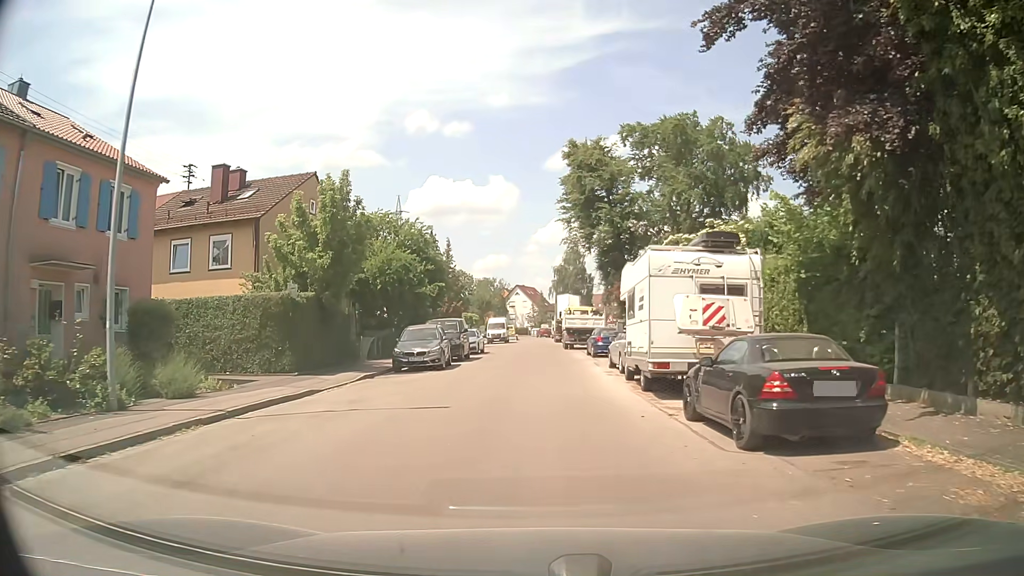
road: residential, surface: asphalt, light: Day
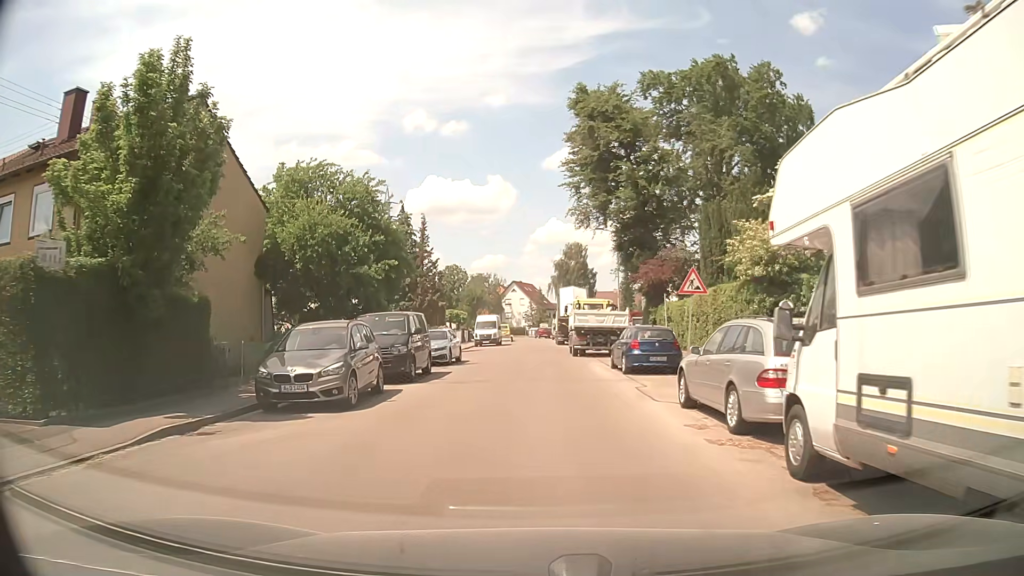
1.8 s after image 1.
(+0.1, +11.7) m; 0°
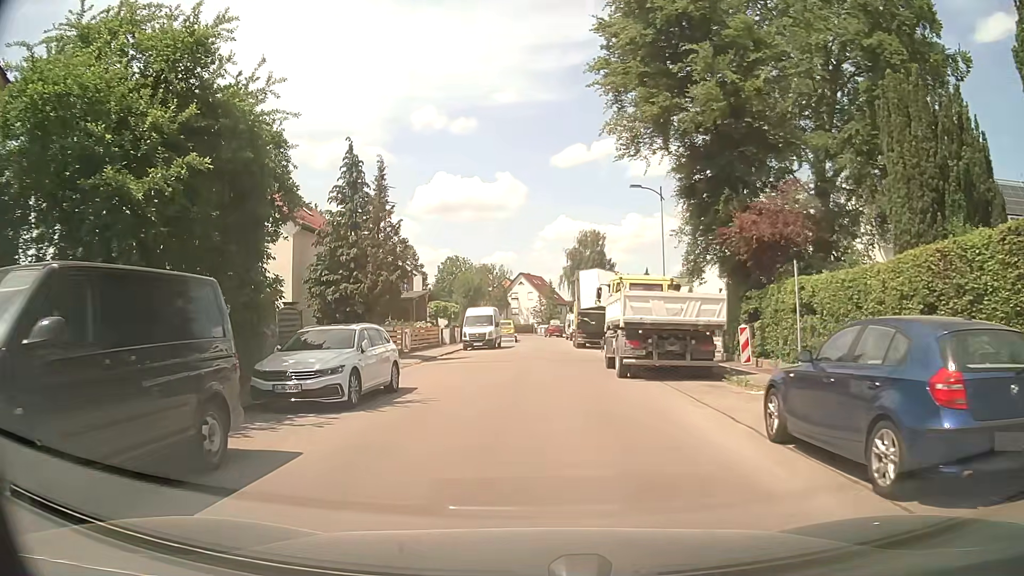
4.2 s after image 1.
(+0.2, +14.8) m; 0°
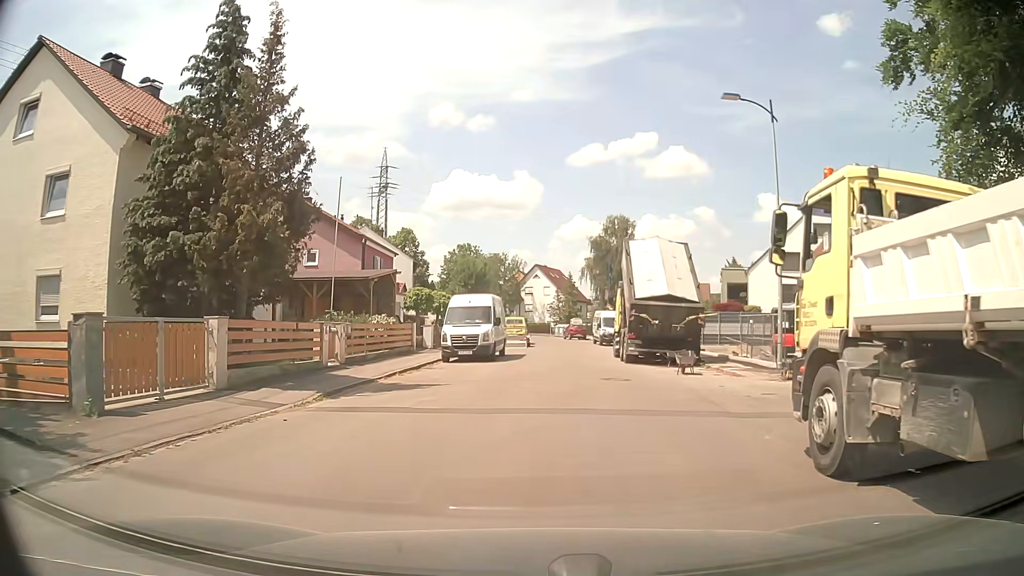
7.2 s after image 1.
(-0.3, +14.9) m; -1°
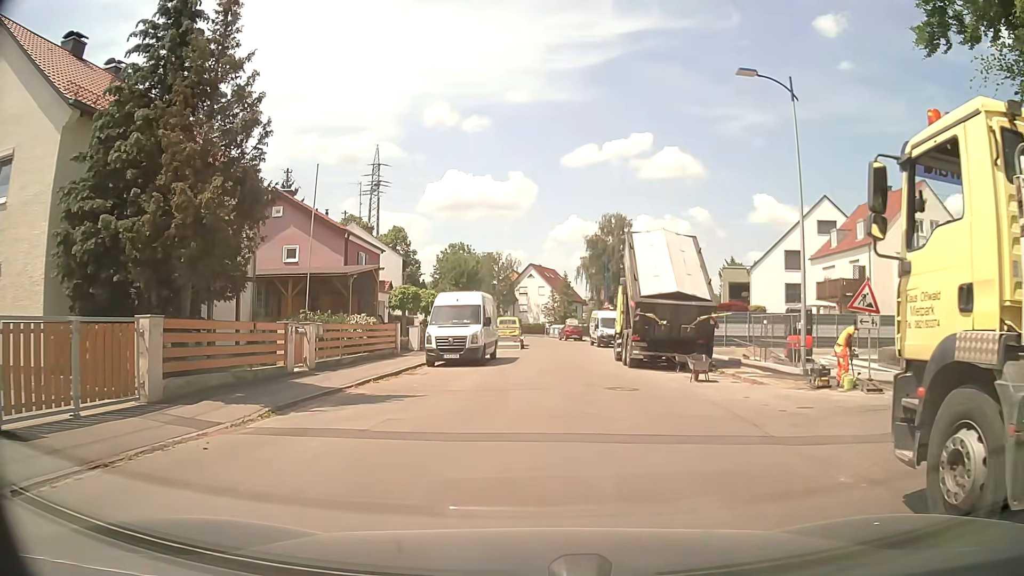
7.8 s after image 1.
(0.0, +2.3) m; 0°
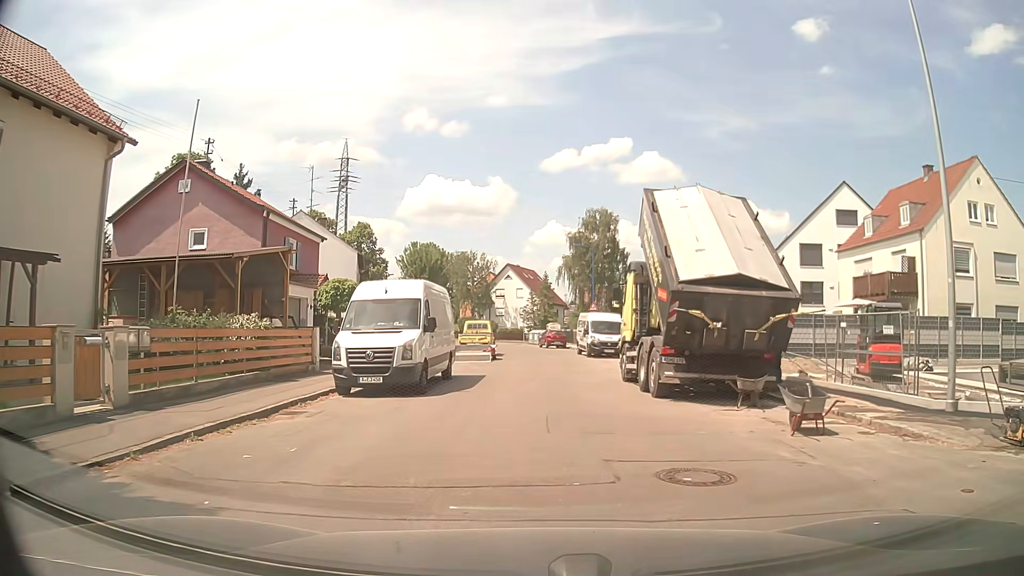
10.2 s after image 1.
(+0.2, +8.4) m; +1°
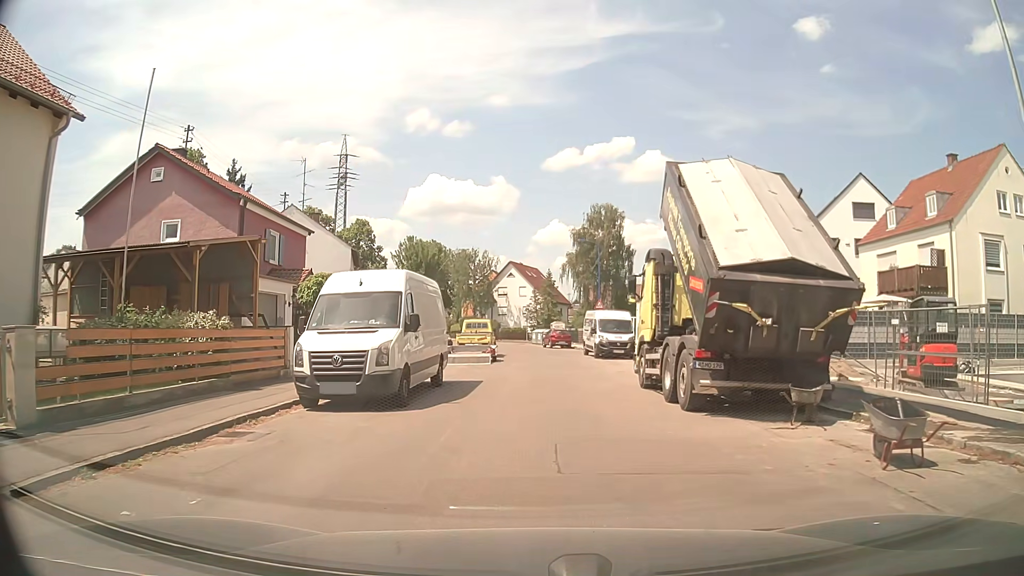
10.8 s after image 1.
(+0.1, +2.7) m; 0°
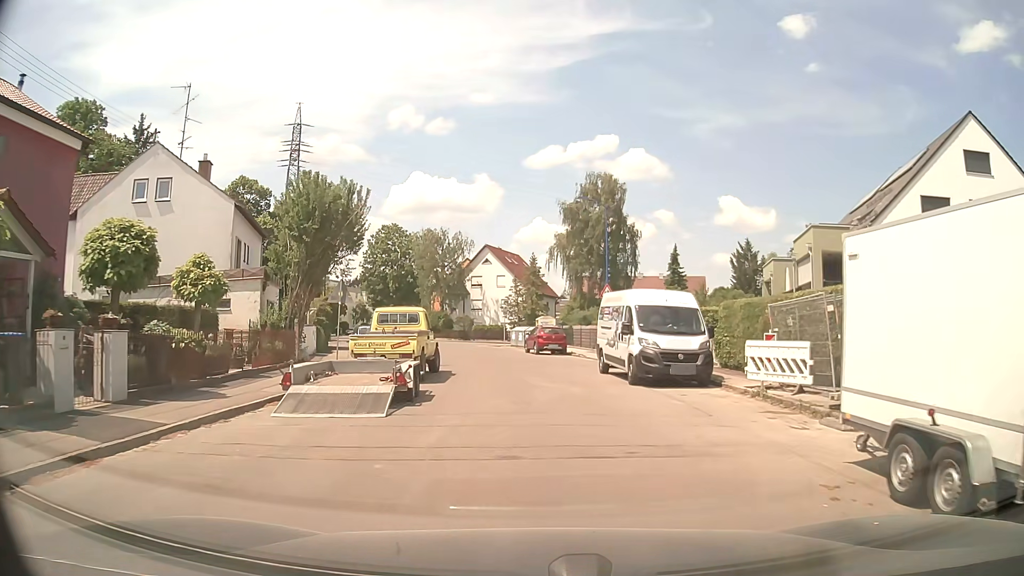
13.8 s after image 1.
(+0.4, +17.4) m; +2°
(0, +10) (0, +20) (-1, +30) (-2, +40) (-4, +50) (-7, +59) (-11, +68) (-15, +78) (-19, +87) (-23, +96) m
